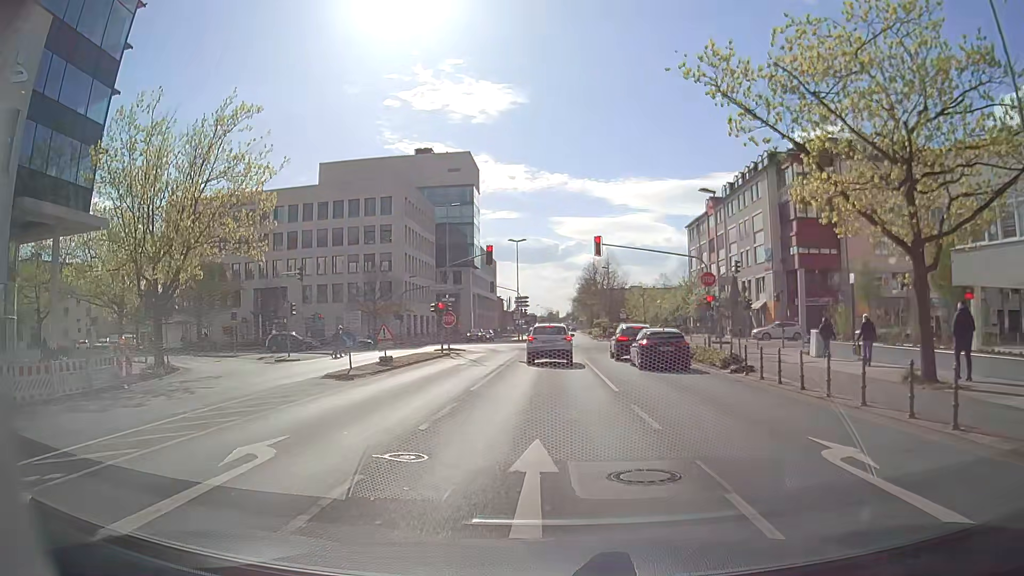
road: secondary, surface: asphalt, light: Day
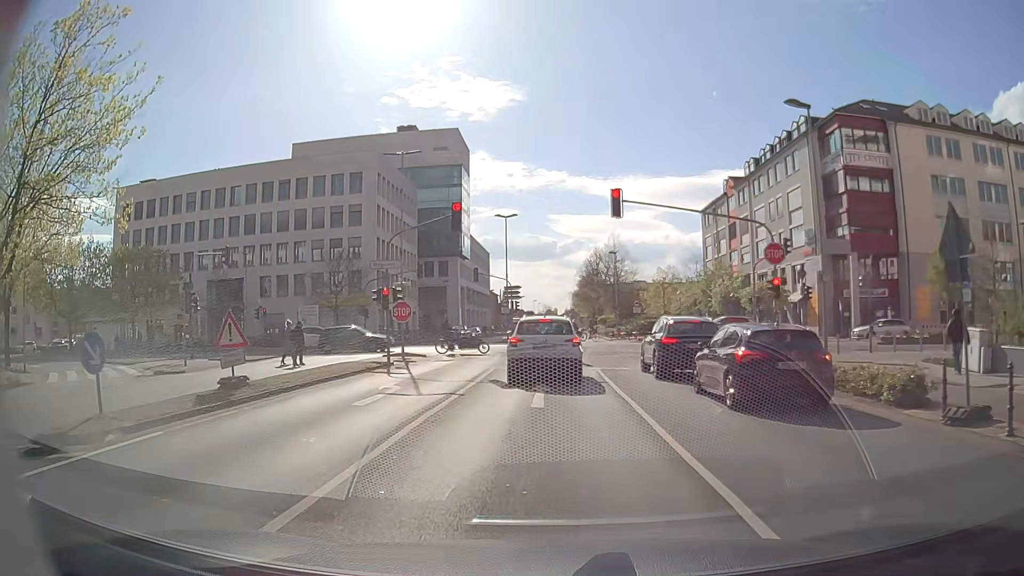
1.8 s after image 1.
(-0.1, +12.2) m; -1°
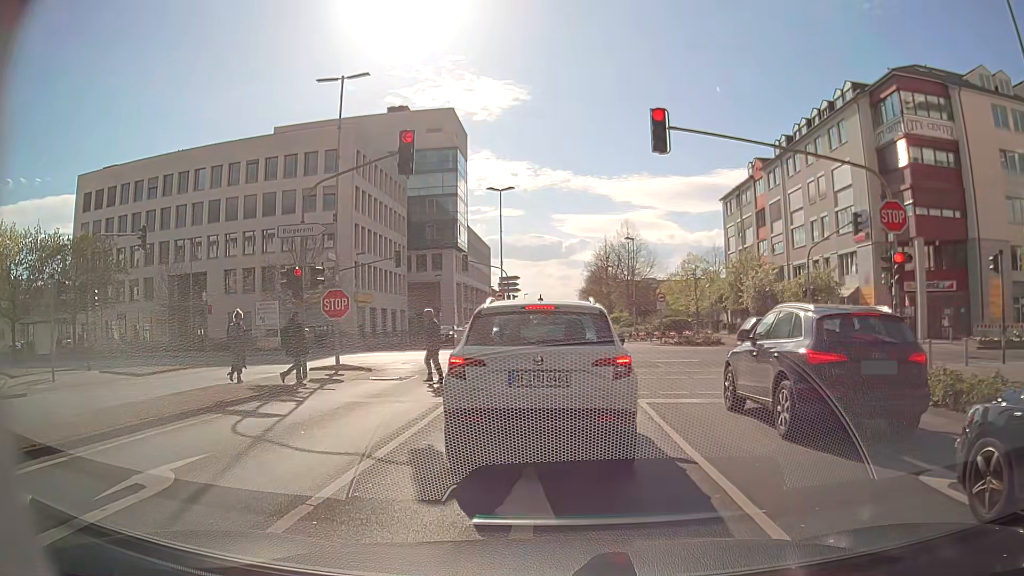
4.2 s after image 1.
(+0.1, +9.4) m; 0°
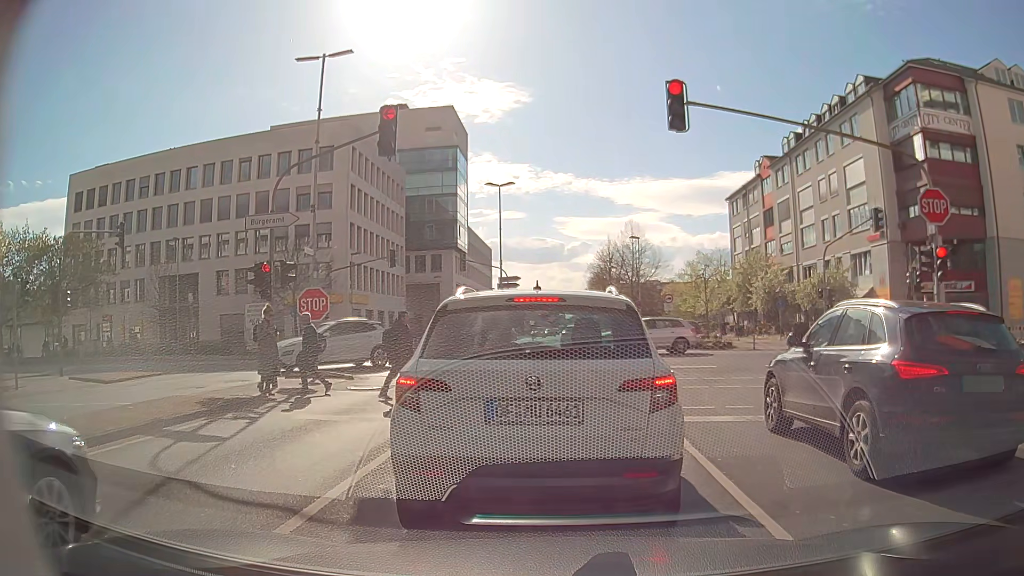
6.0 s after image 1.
(0.0, +2.0) m; 0°
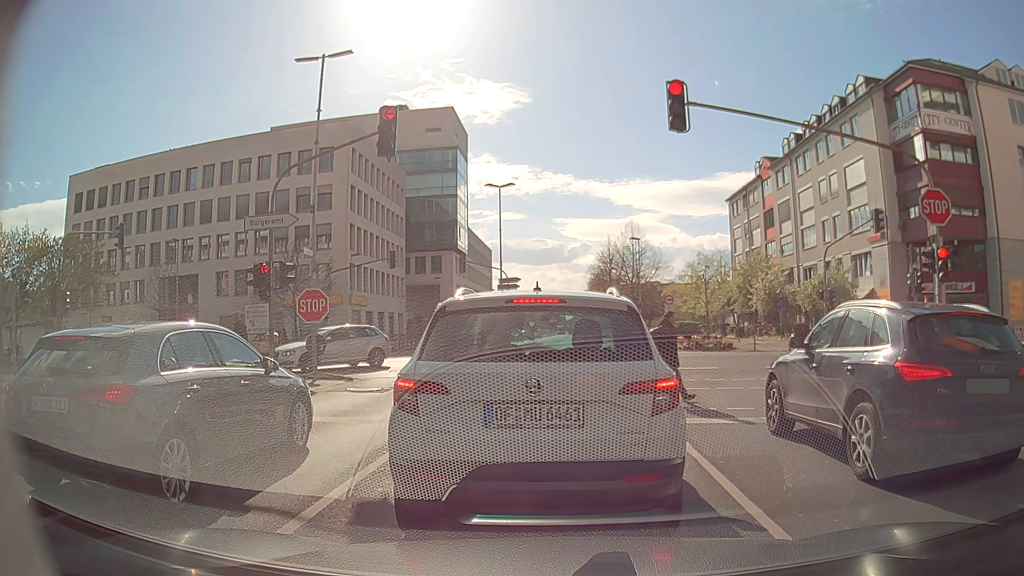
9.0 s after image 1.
(0.0, +0.2) m; 0°
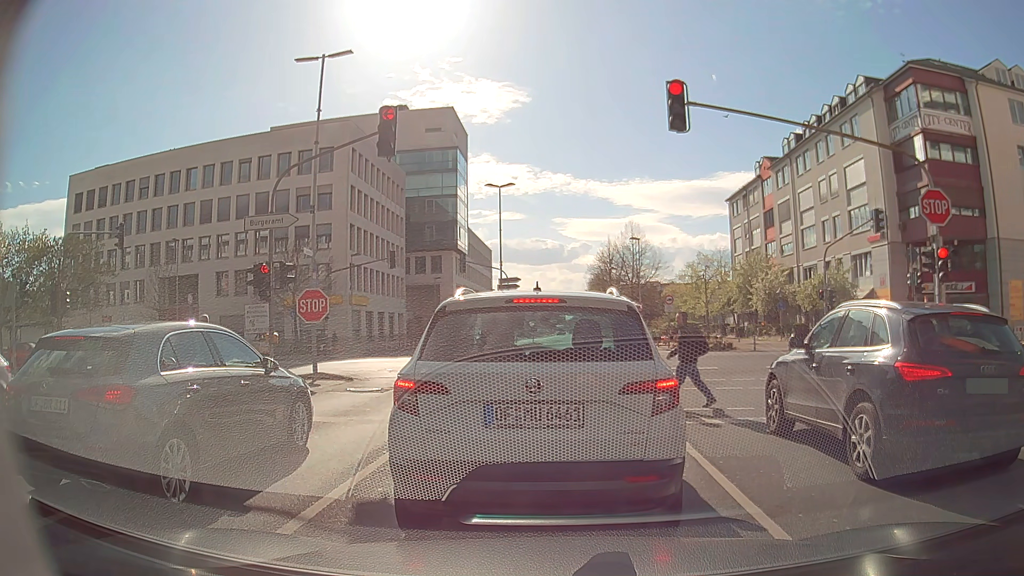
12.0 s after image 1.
(0.0, 0.0) m; 0°
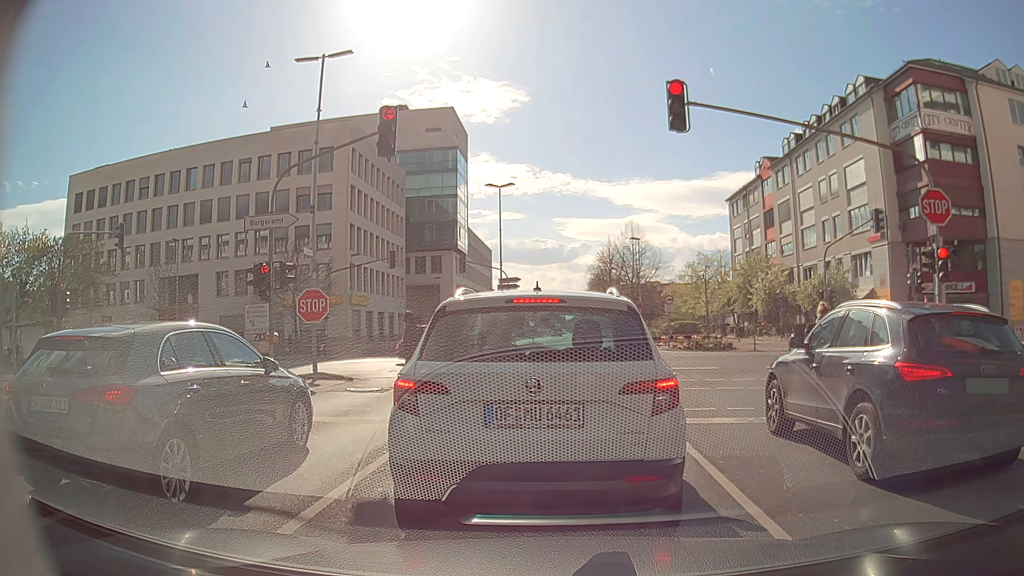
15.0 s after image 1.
(0.0, 0.0) m; 0°
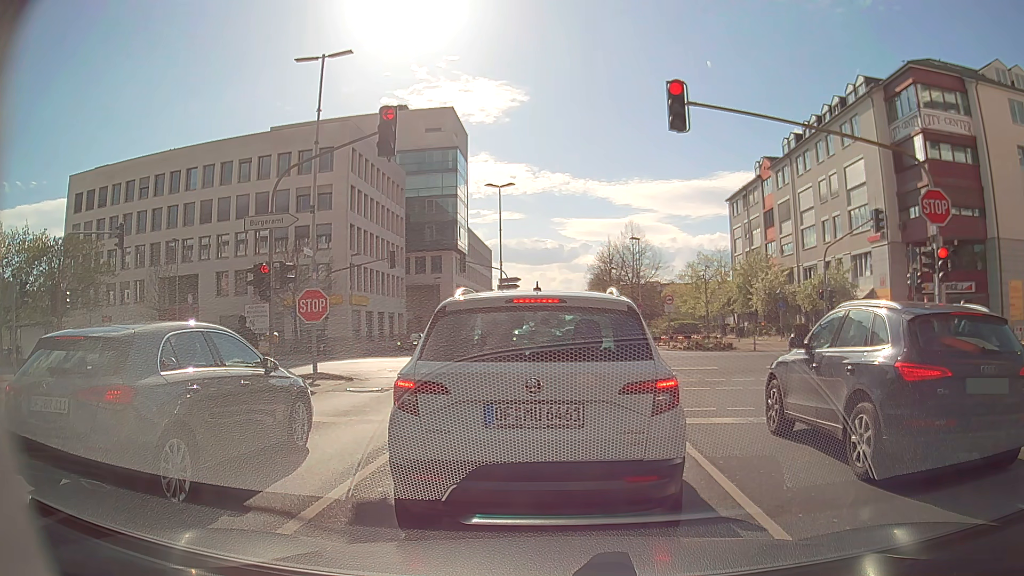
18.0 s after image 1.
(0.0, 0.0) m; 0°
